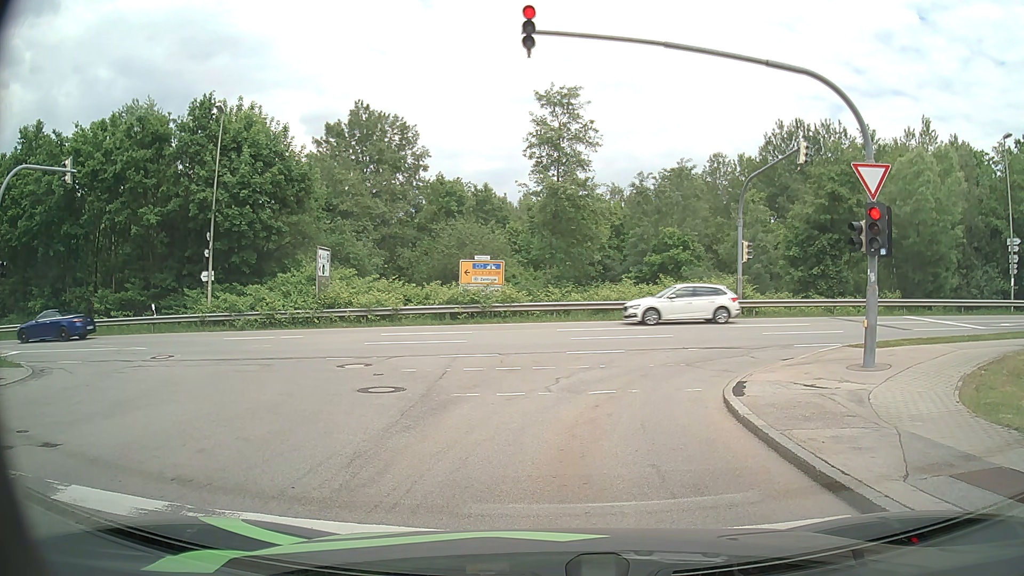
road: residential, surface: asphalt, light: Day
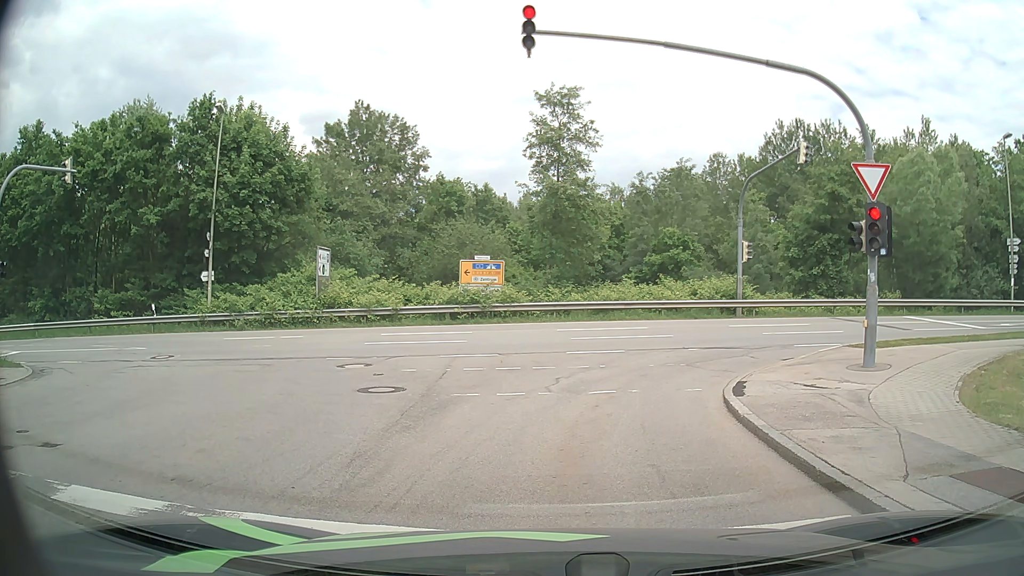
(0.0, 0.0) m; 0°
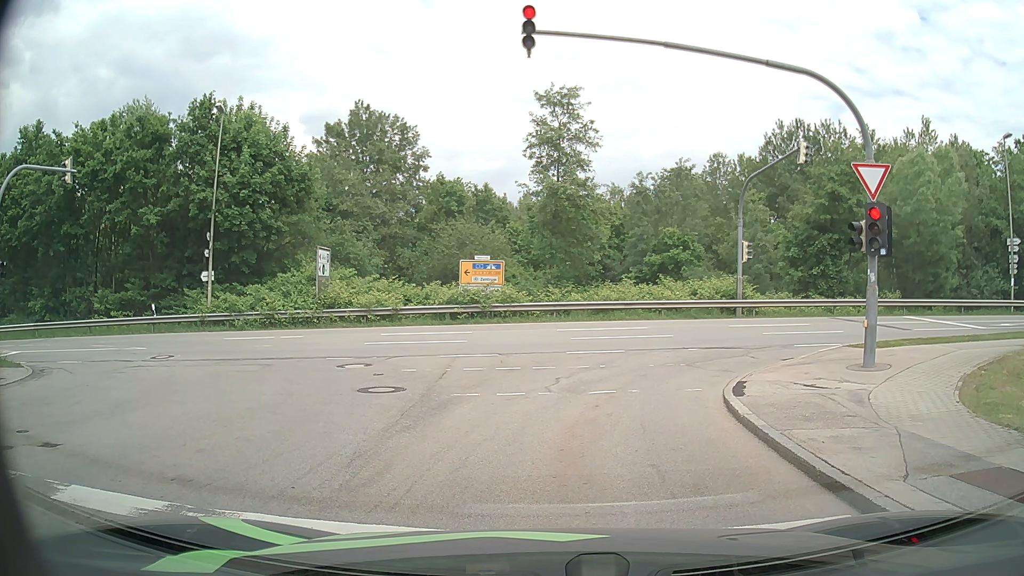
(0.0, 0.0) m; 0°
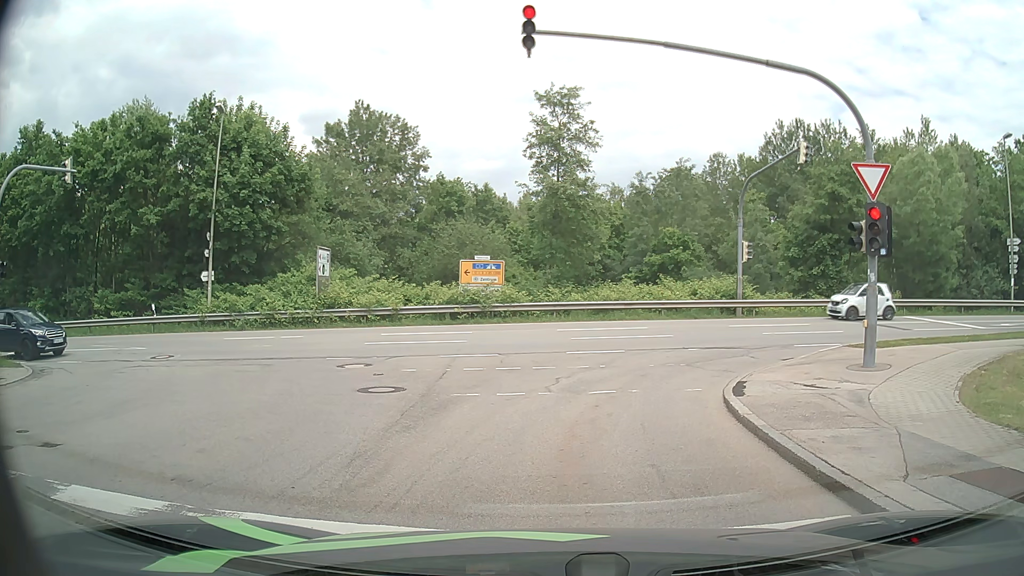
(0.0, 0.0) m; 0°
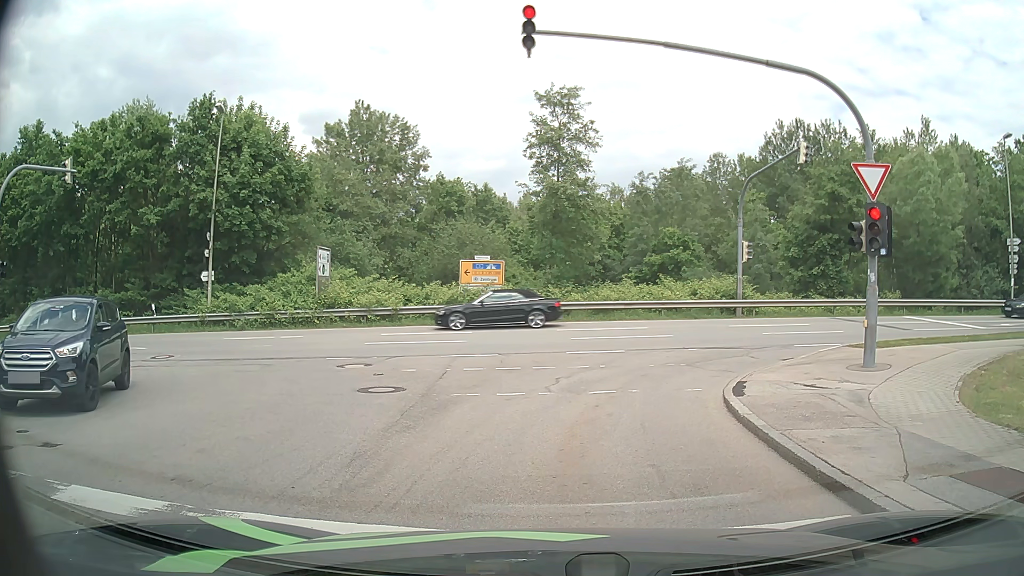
(0.0, 0.0) m; 0°
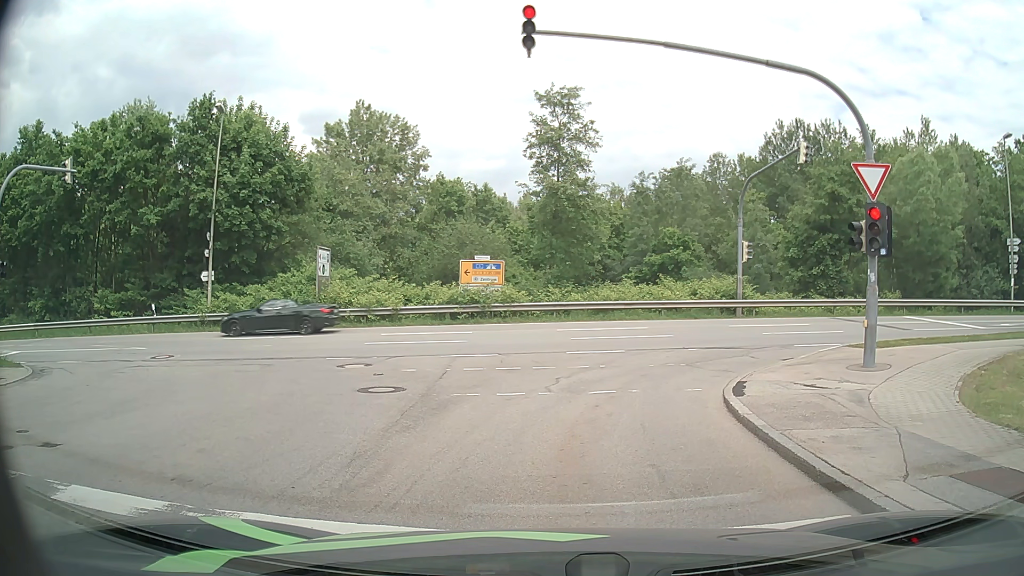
(0.0, 0.0) m; 0°
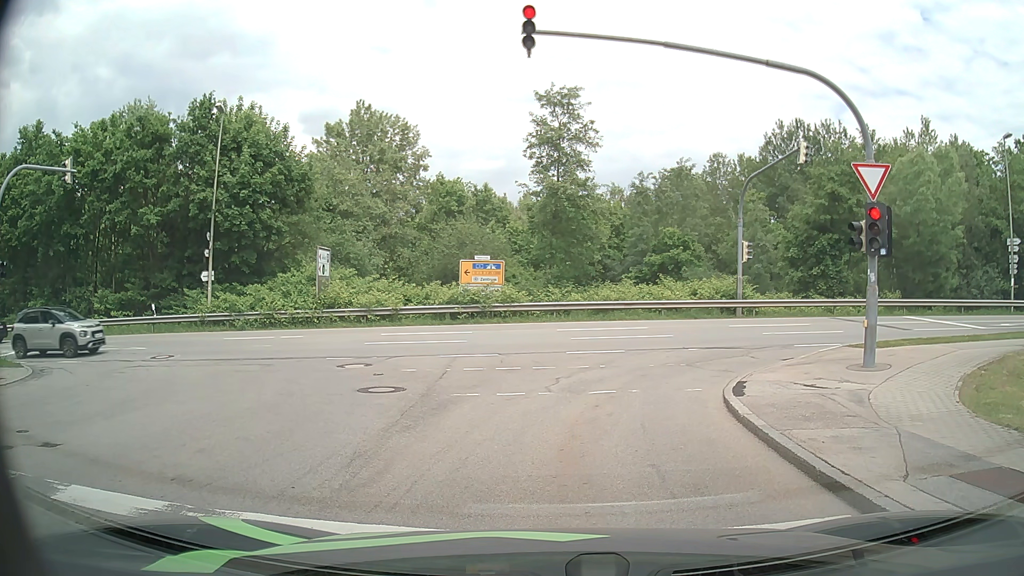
(0.0, 0.0) m; 0°
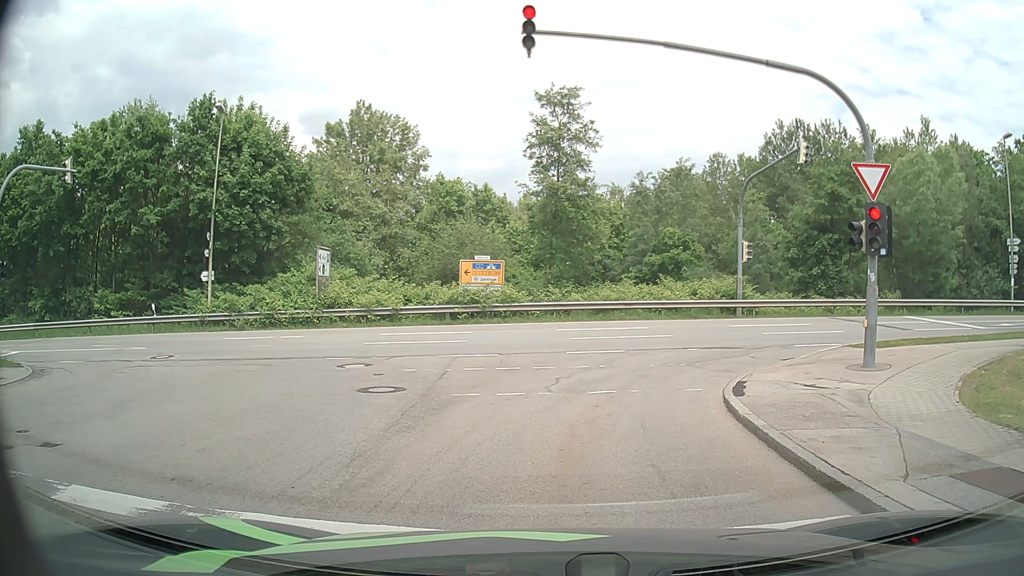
(0.0, 0.0) m; 0°
